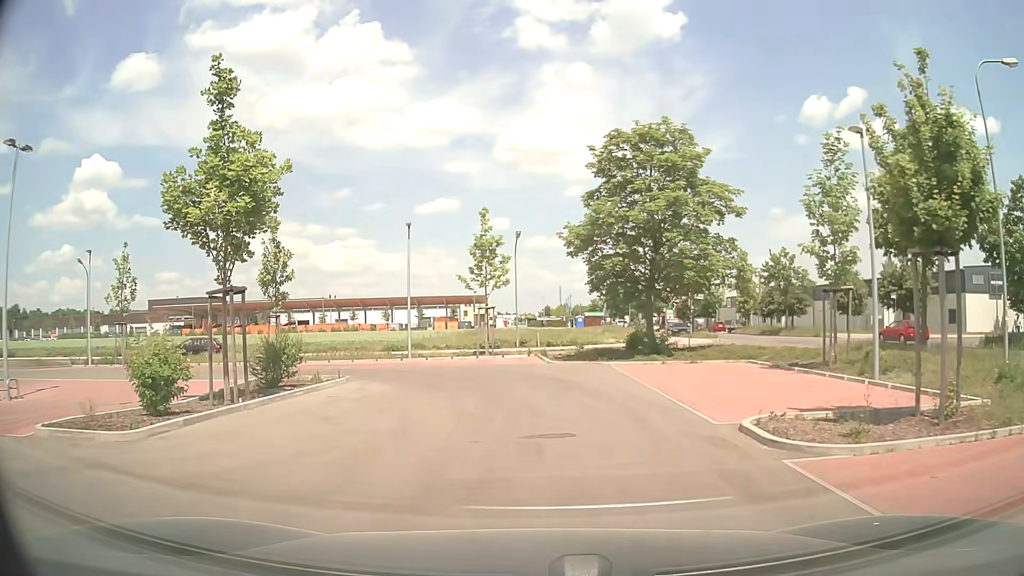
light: Day
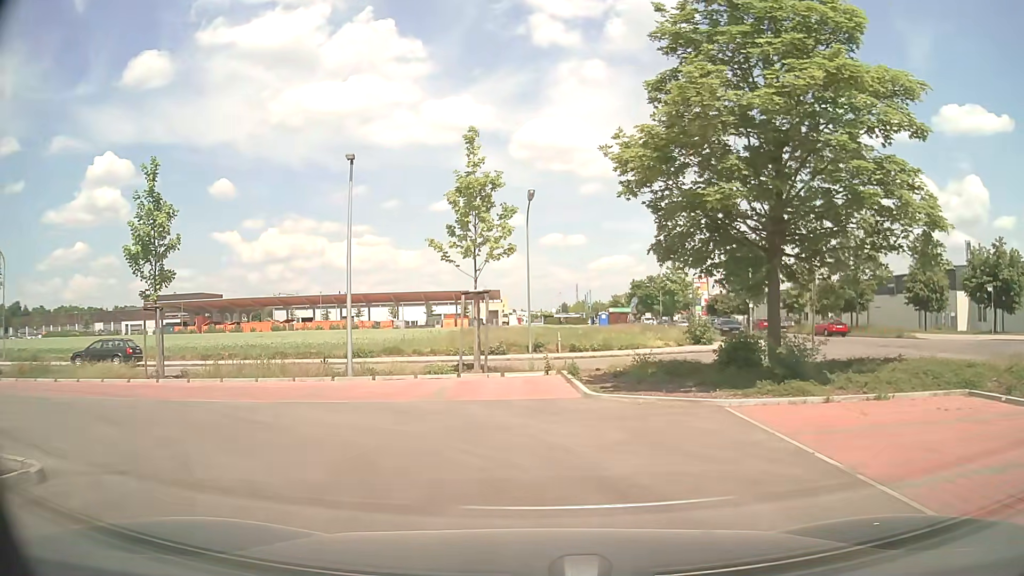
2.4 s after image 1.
(0.0, +12.2) m; -1°
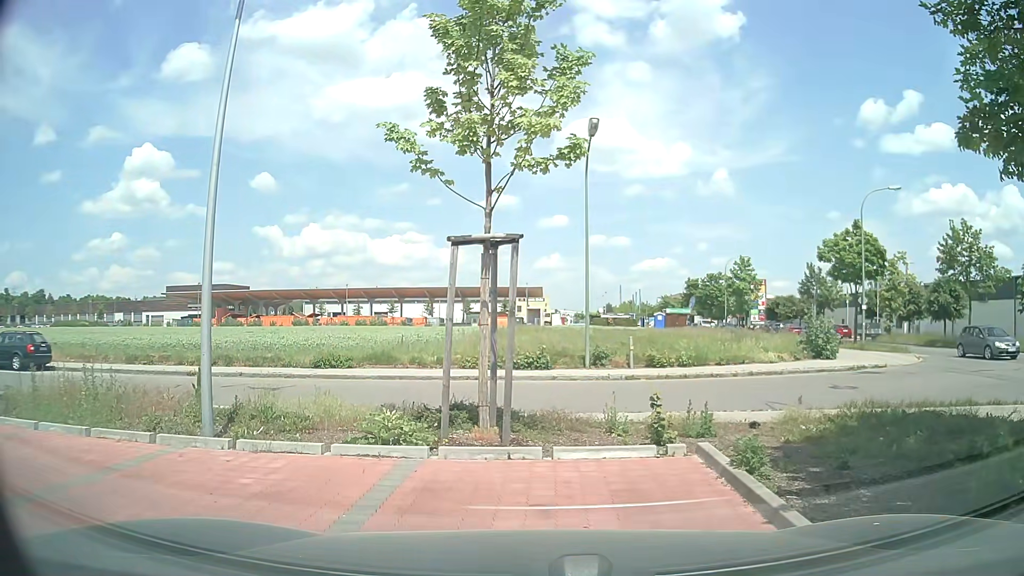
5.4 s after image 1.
(-0.4, +10.4) m; -4°
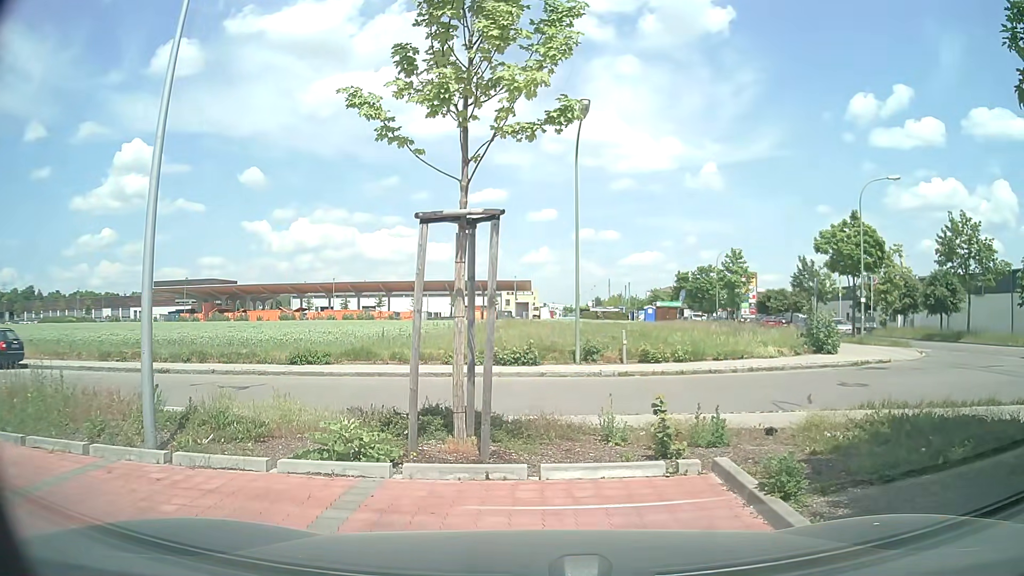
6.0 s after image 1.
(0.0, +1.1) m; 0°
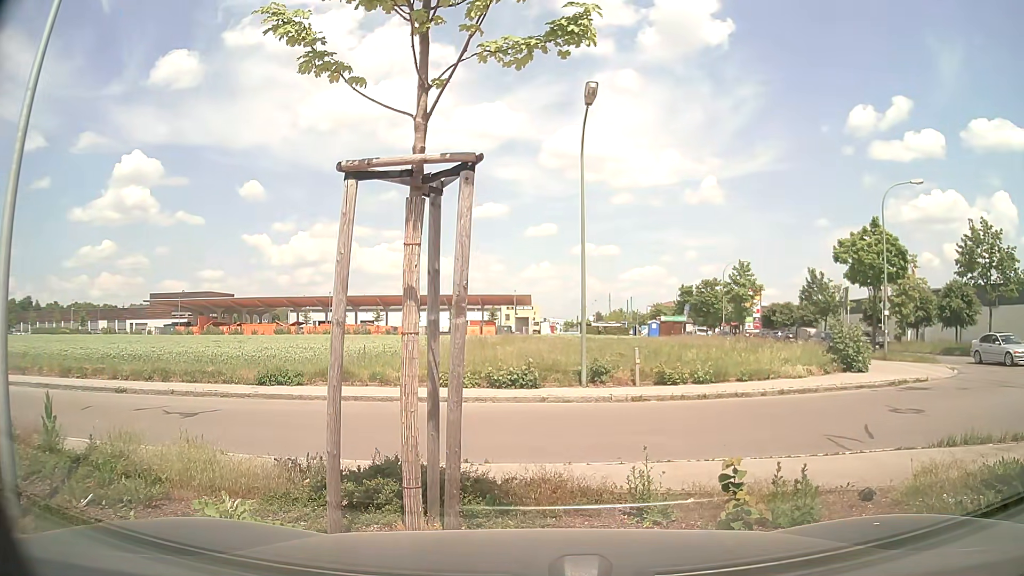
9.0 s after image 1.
(+0.1, +2.4) m; +2°
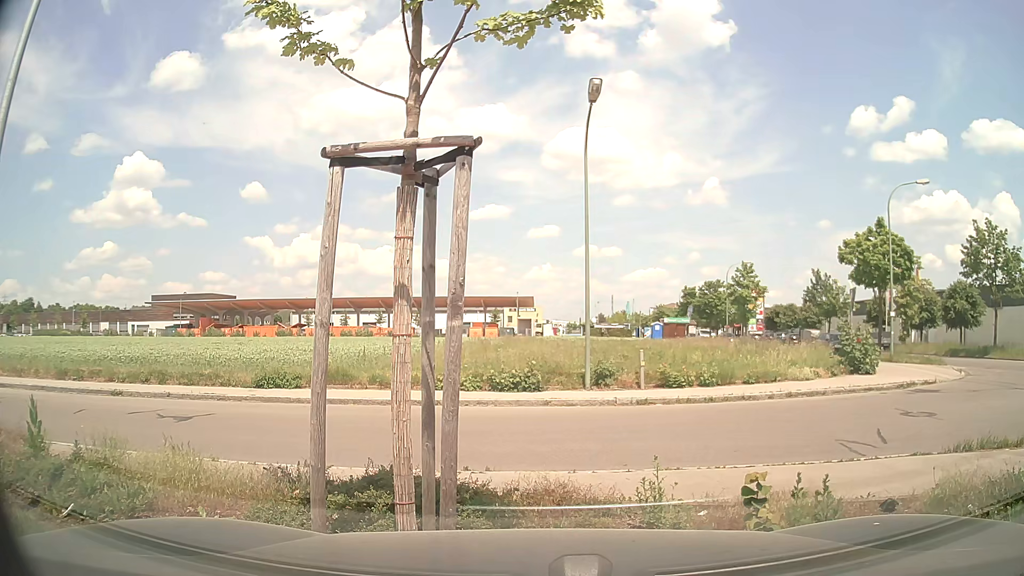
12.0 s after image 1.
(0.0, +0.4) m; 0°
